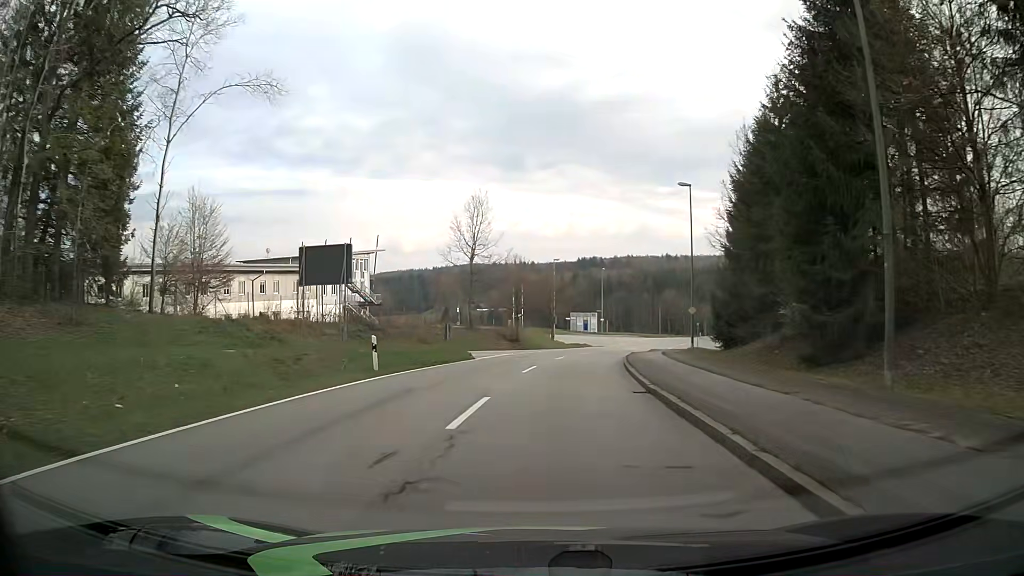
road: tertiary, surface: asphalt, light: Day
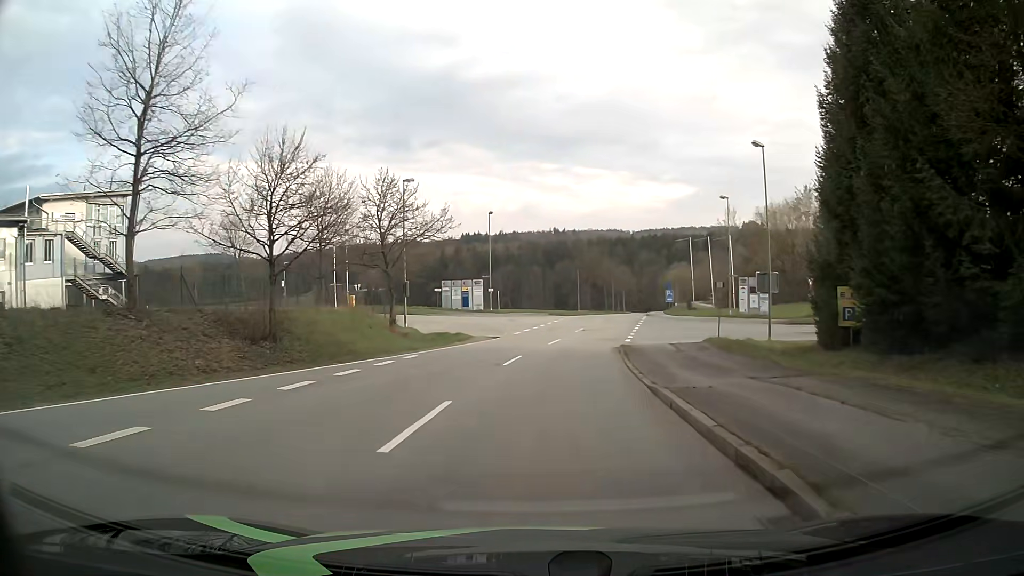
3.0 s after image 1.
(+3.0, +37.3) m; +9°
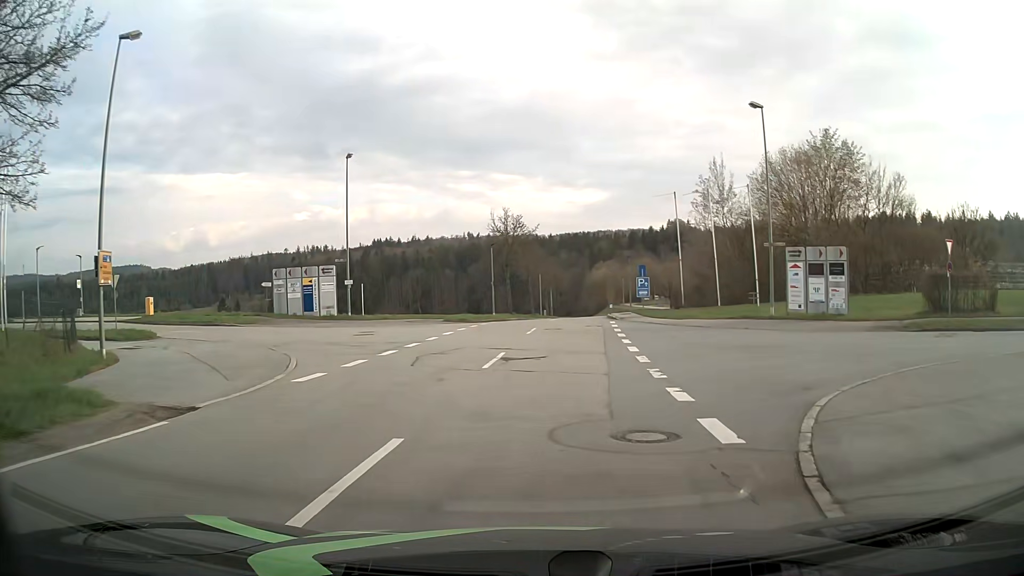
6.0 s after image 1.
(+1.7, +27.0) m; +8°
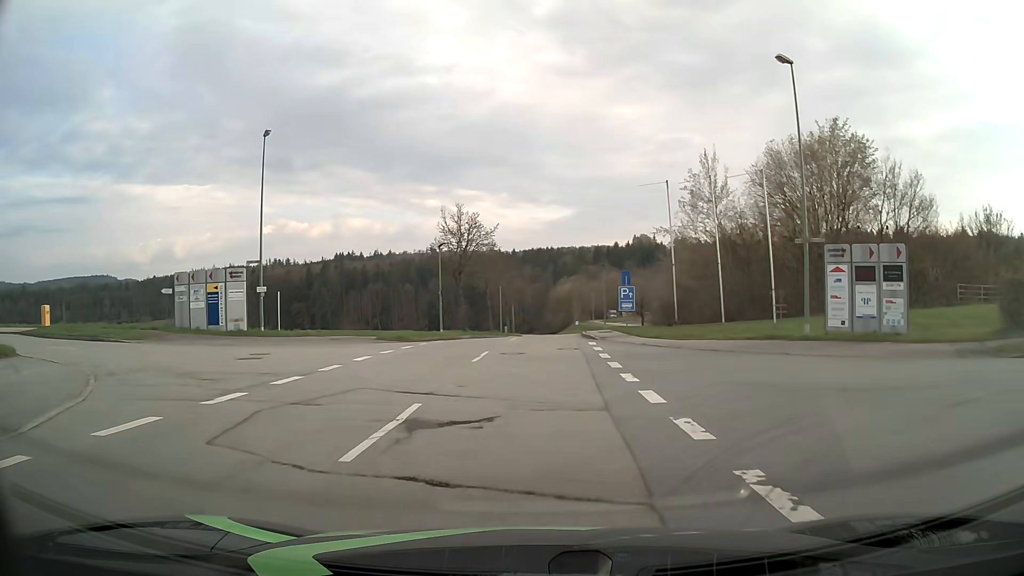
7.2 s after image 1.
(+0.1, +8.5) m; +1°
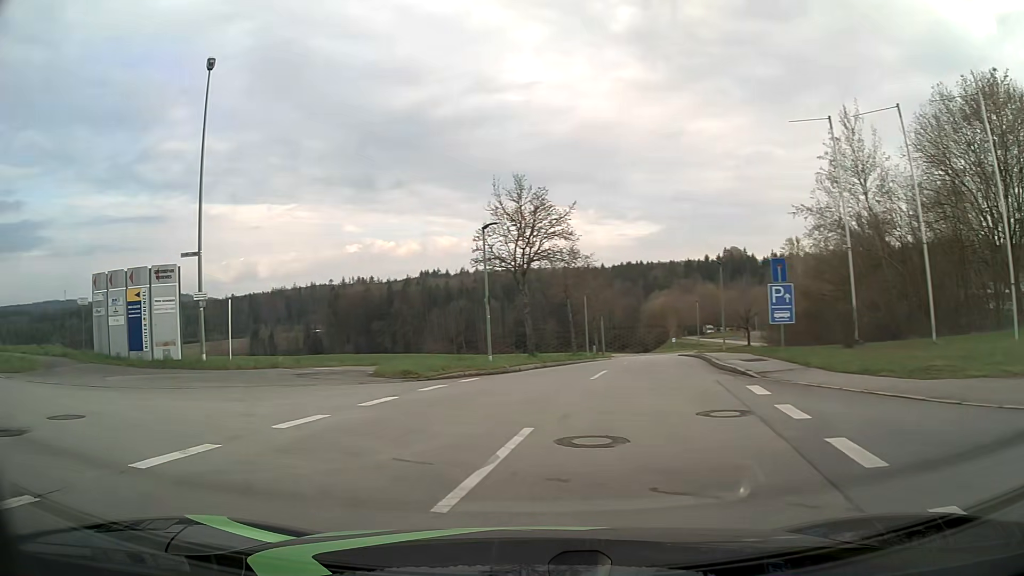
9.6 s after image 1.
(+0.2, +13.2) m; -5°
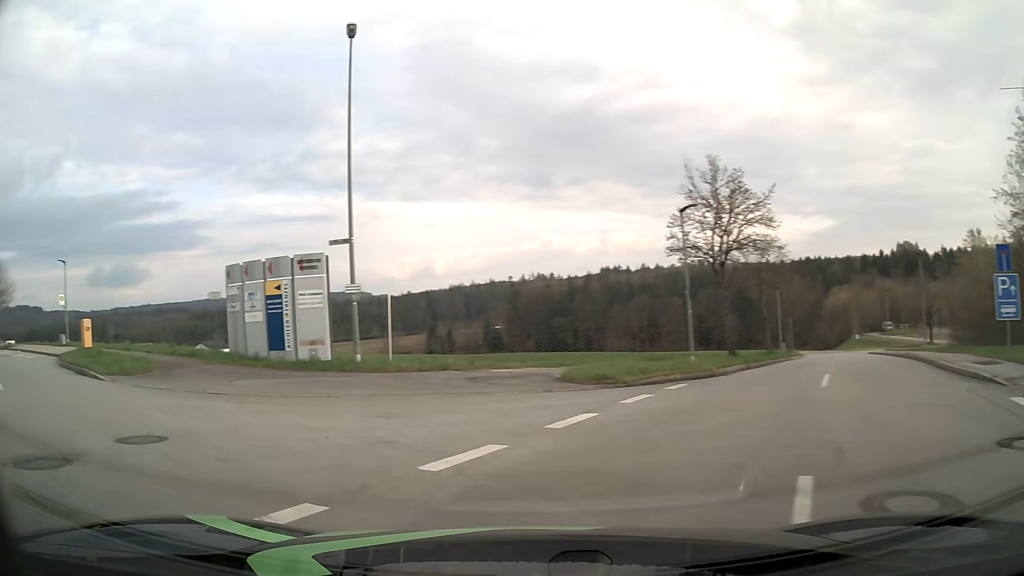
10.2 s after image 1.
(-0.4, +3.0) m; -16°
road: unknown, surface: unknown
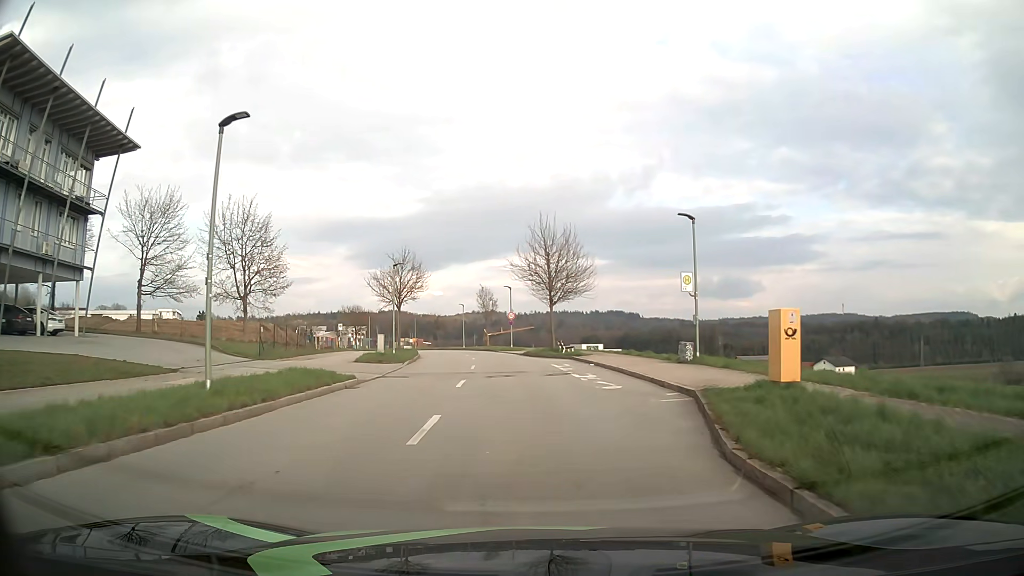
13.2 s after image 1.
(-12.5, +14.6) m; -54°
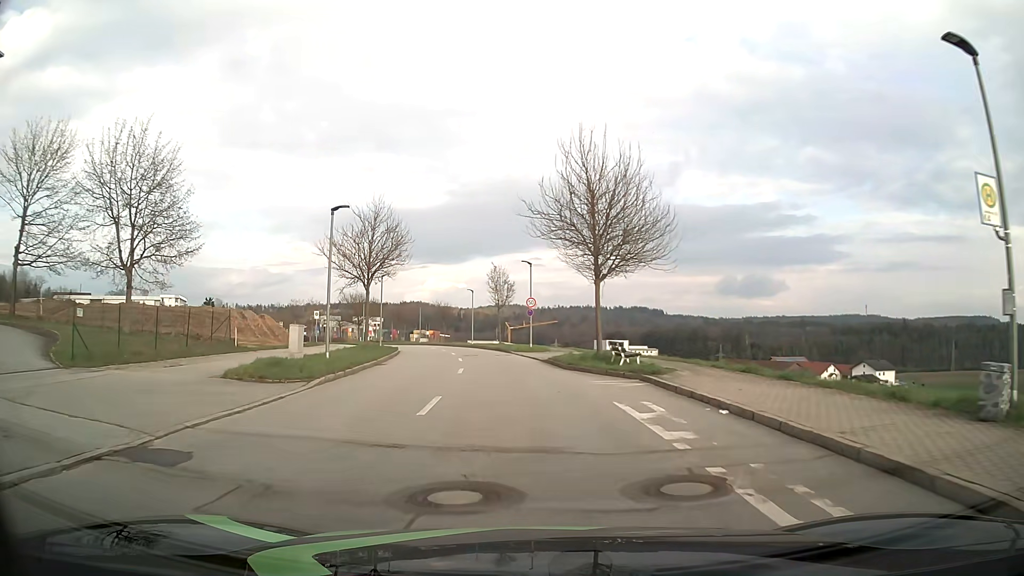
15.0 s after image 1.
(-0.2, +16.2) m; -2°
(0, +10) (-1, +20) (-2, +30) (-3, +40) (-5, +50) (-7, +59) (-10, +69) (-13, +79) (-16, +88) (-20, +97) m
